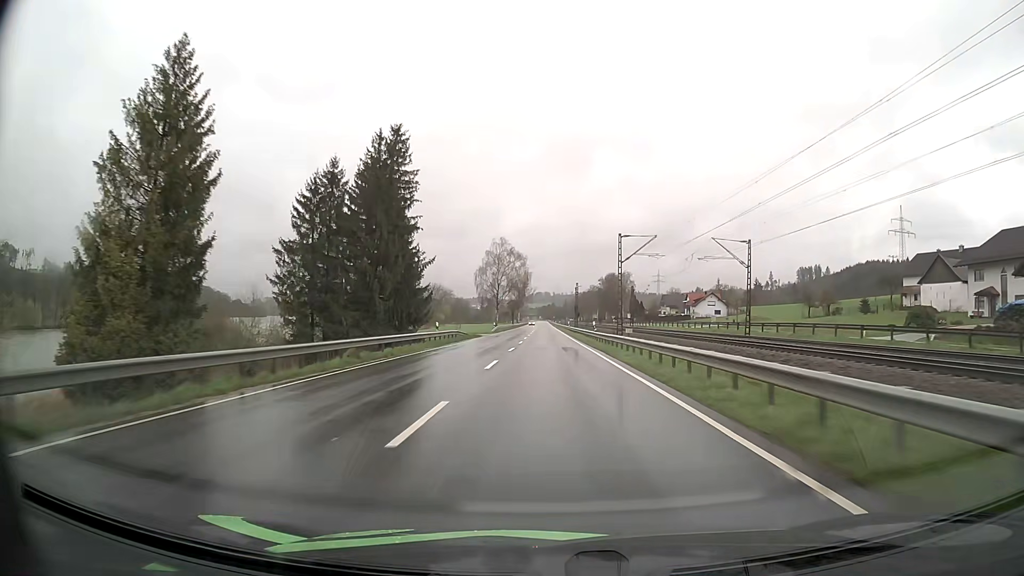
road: primary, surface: asphalt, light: Day
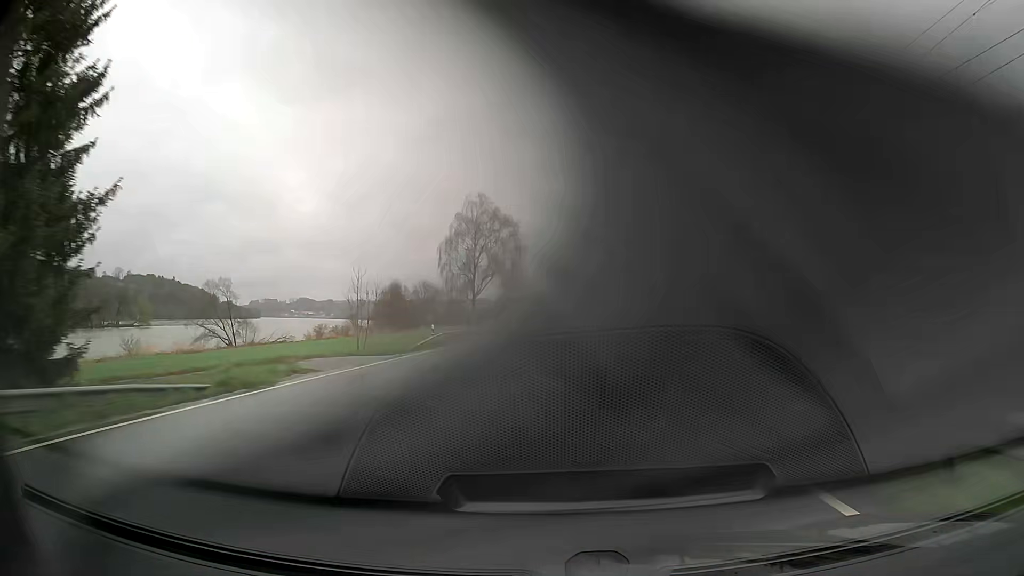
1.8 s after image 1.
(0.0, +49.4) m; 0°
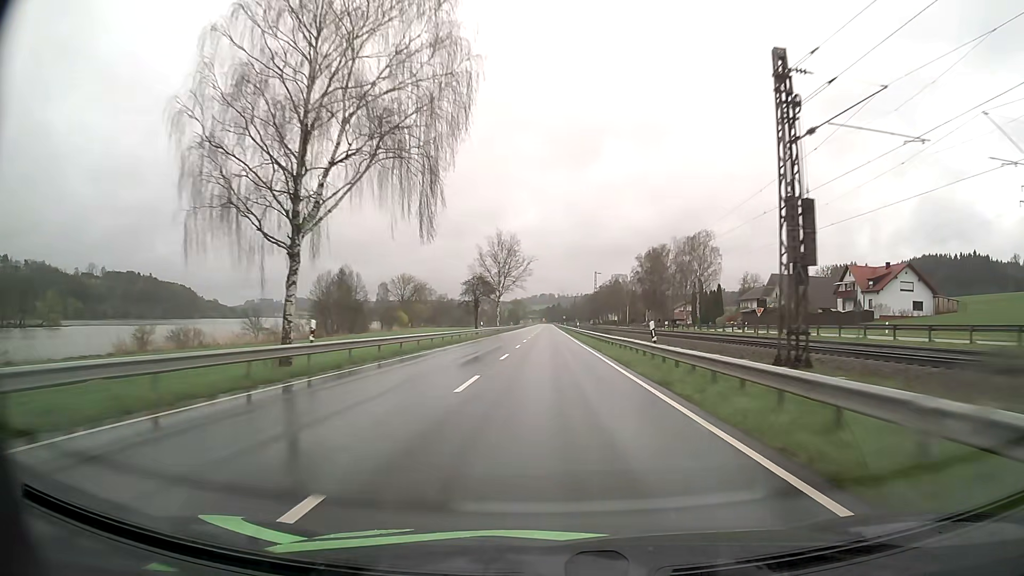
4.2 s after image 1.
(-0.2, +65.8) m; 0°
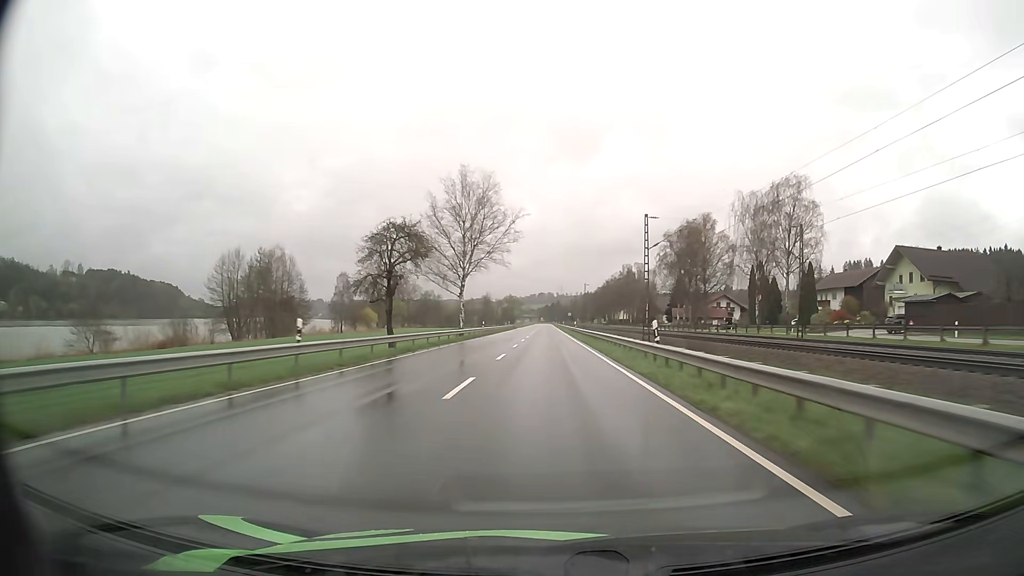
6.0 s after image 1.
(+0.1, +49.3) m; 0°
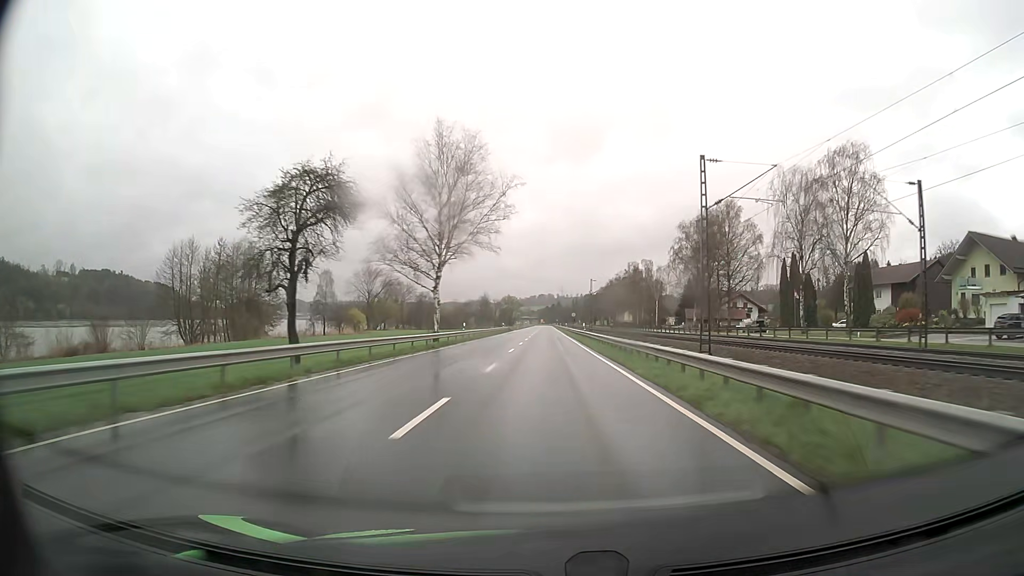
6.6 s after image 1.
(0.0, +16.4) m; 0°
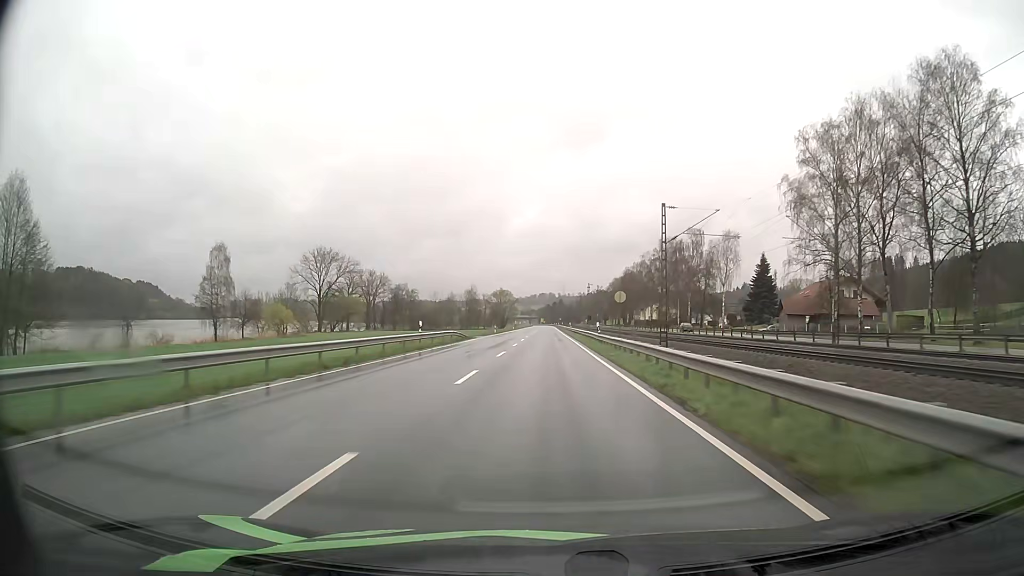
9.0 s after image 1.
(+0.2, +65.7) m; 0°
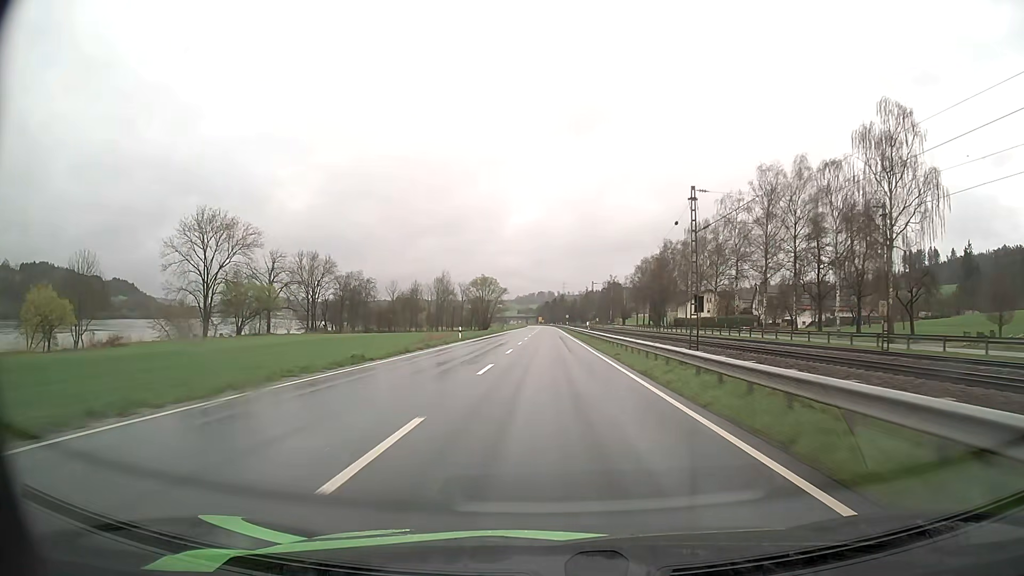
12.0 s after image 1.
(-0.1, +82.2) m; 0°
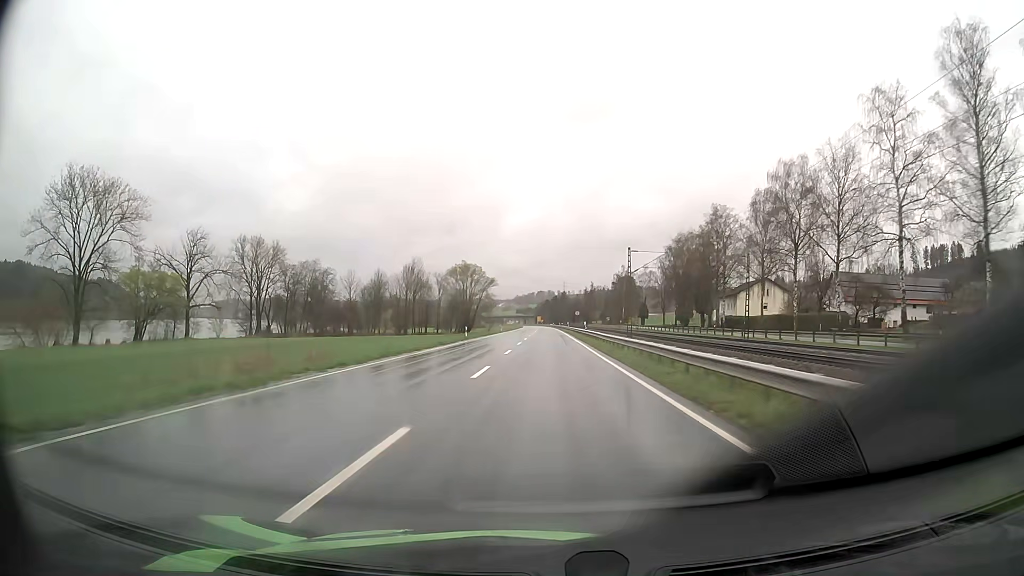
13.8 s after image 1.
(0.0, +49.4) m; 0°
(0, +10) (0, +20) (0, +30) (0, +40) (0, +50) (0, +60) (0, +70) (0, +80) (0, +90) (0, +100) m
